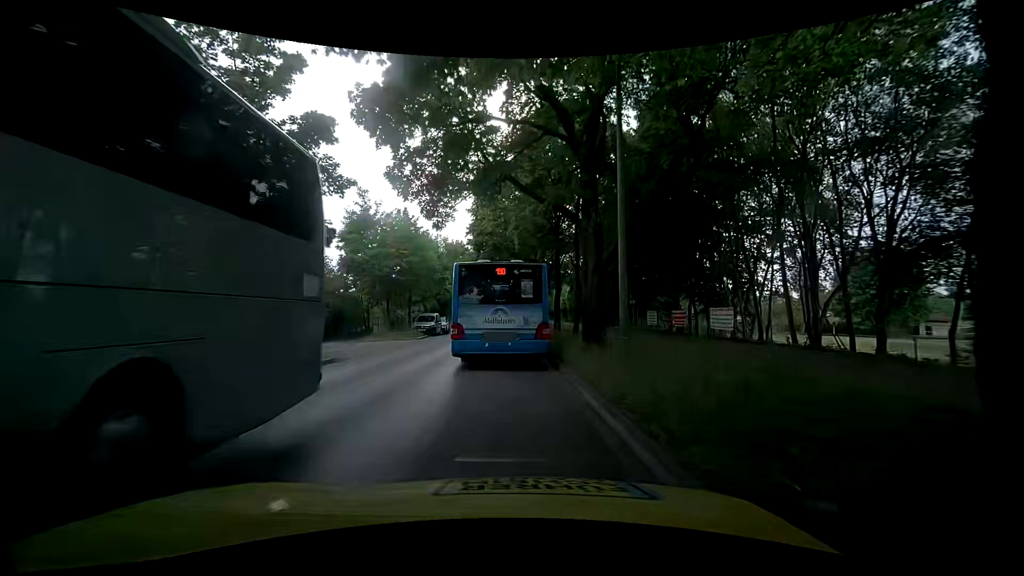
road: tertiary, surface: asphalt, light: Day
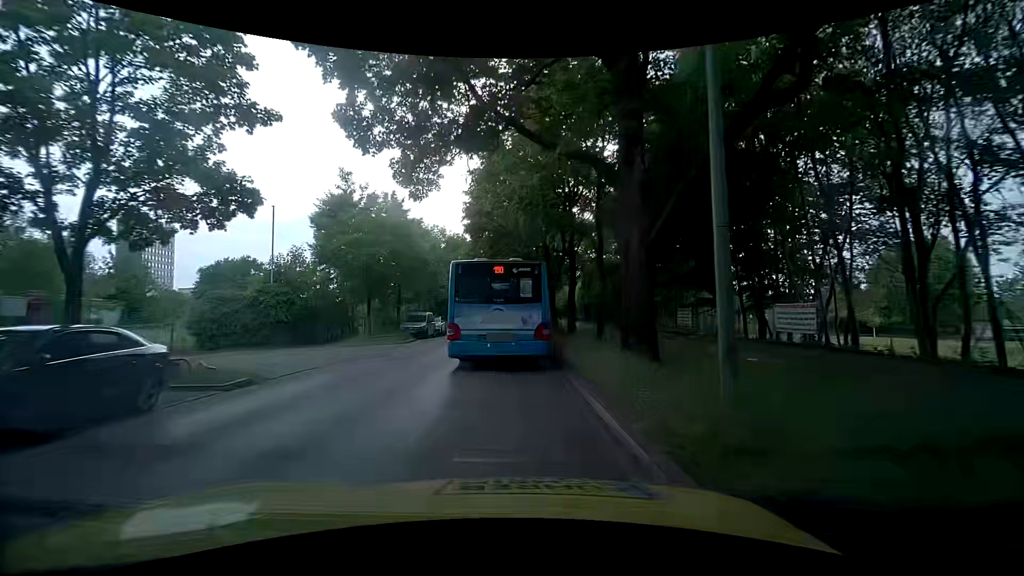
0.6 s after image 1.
(0.0, +5.7) m; 0°
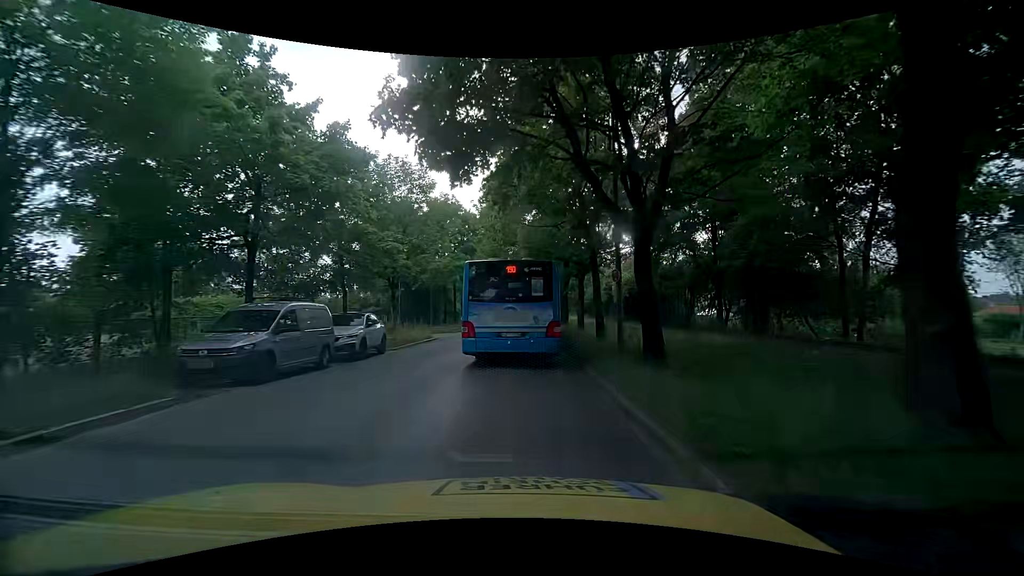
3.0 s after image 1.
(-0.8, +21.8) m; -1°
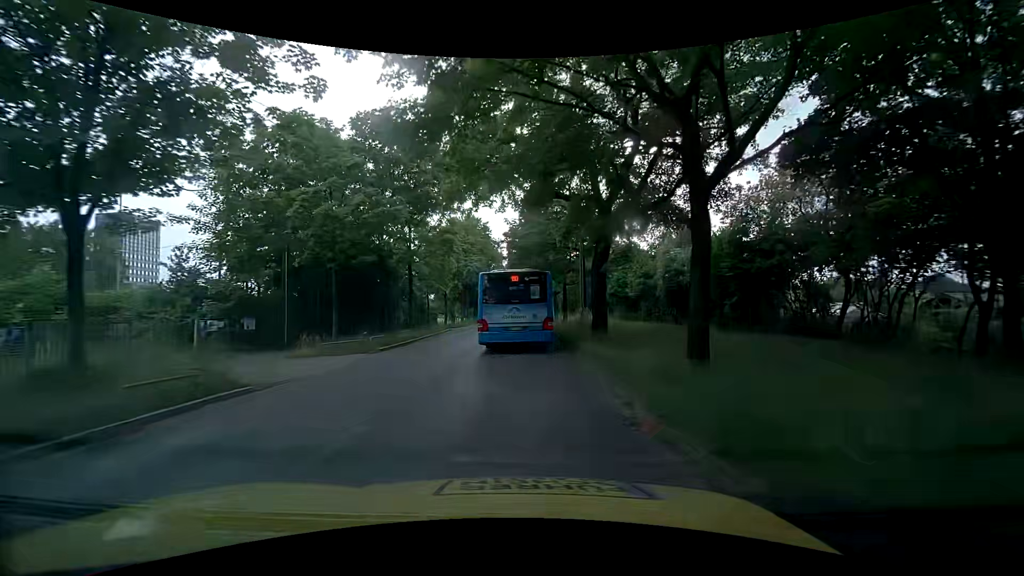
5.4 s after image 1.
(-0.2, +20.5) m; 0°
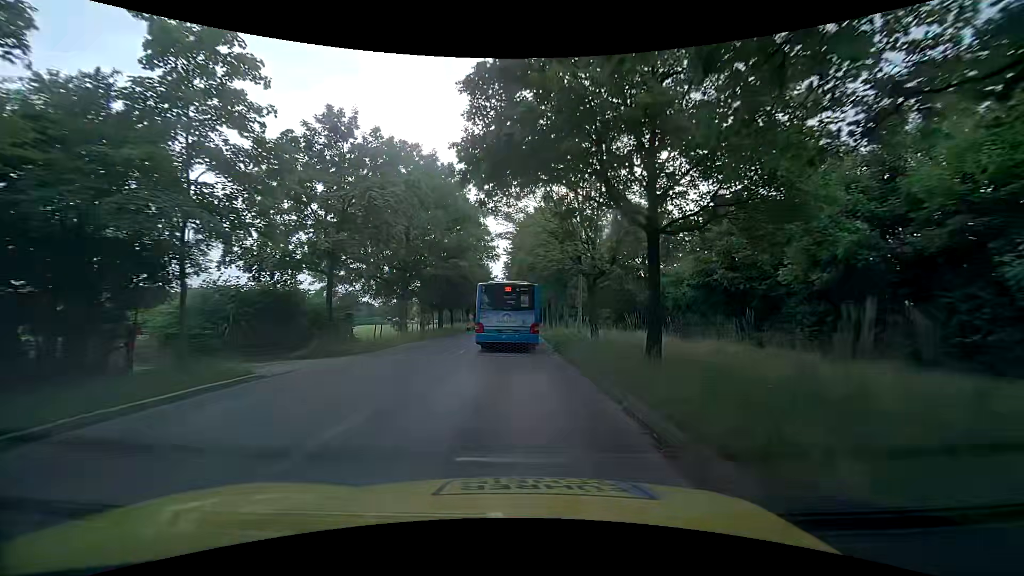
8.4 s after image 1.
(-0.2, +29.8) m; +1°
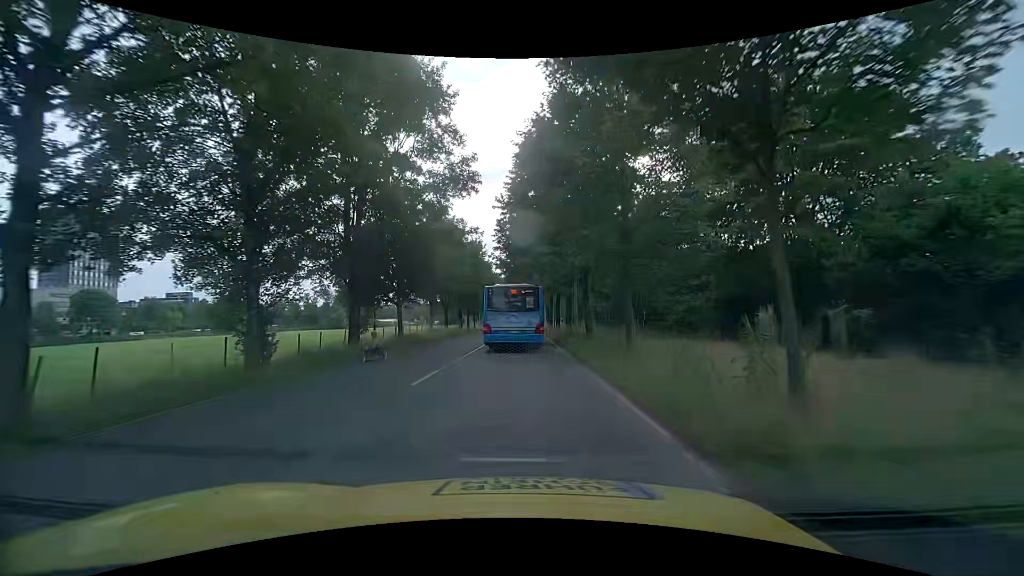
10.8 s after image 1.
(-0.7, +27.1) m; -2°
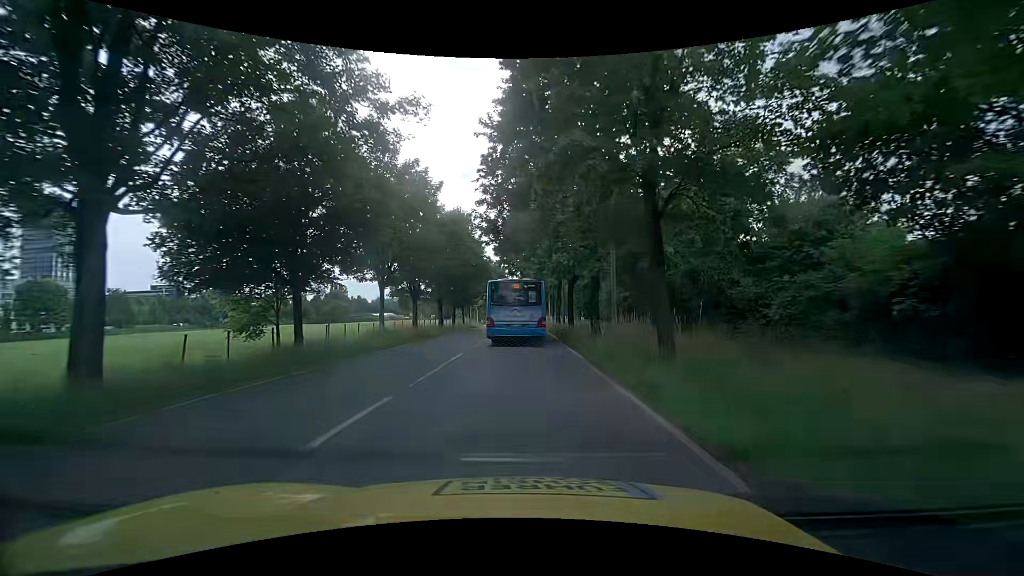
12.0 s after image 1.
(-0.1, +14.1) m; 0°
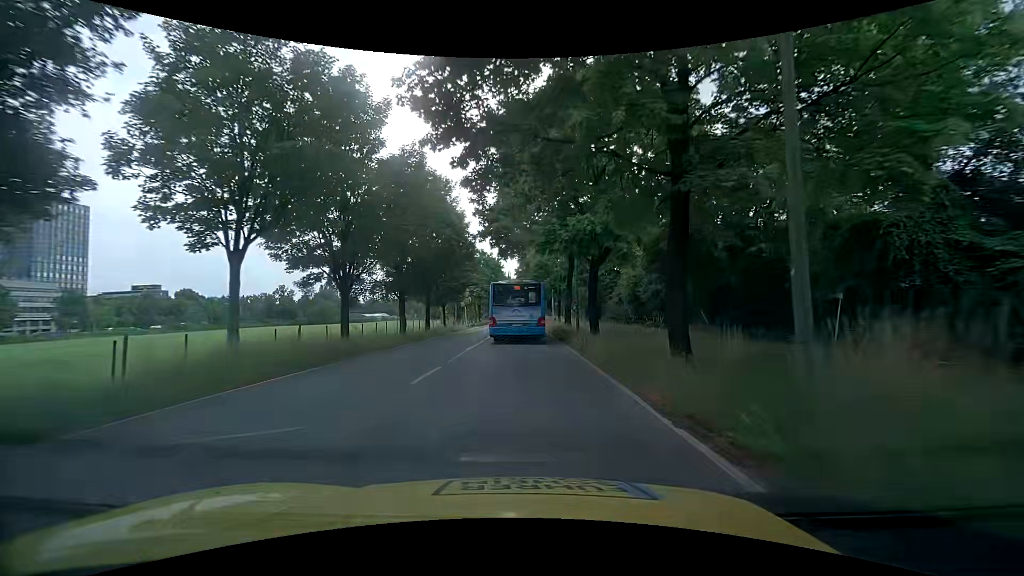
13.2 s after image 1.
(0.0, +13.3) m; 0°
(0, +10) (0, +20) (0, +30) (0, +40) (0, +50) (0, +60) (+1, +70) (+1, +80) (+2, +90) (+3, +100) m
